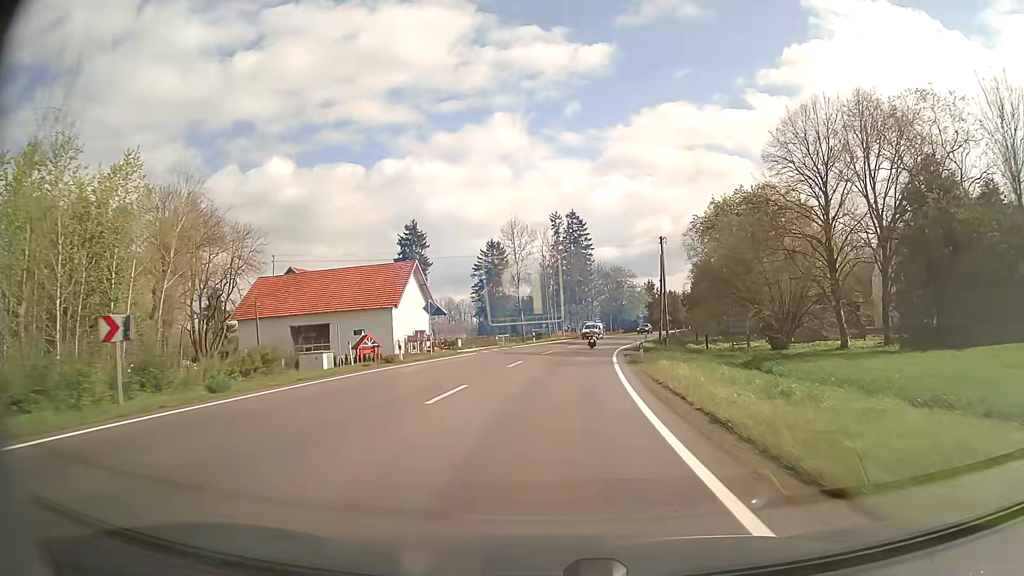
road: secondary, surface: asphalt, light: Day
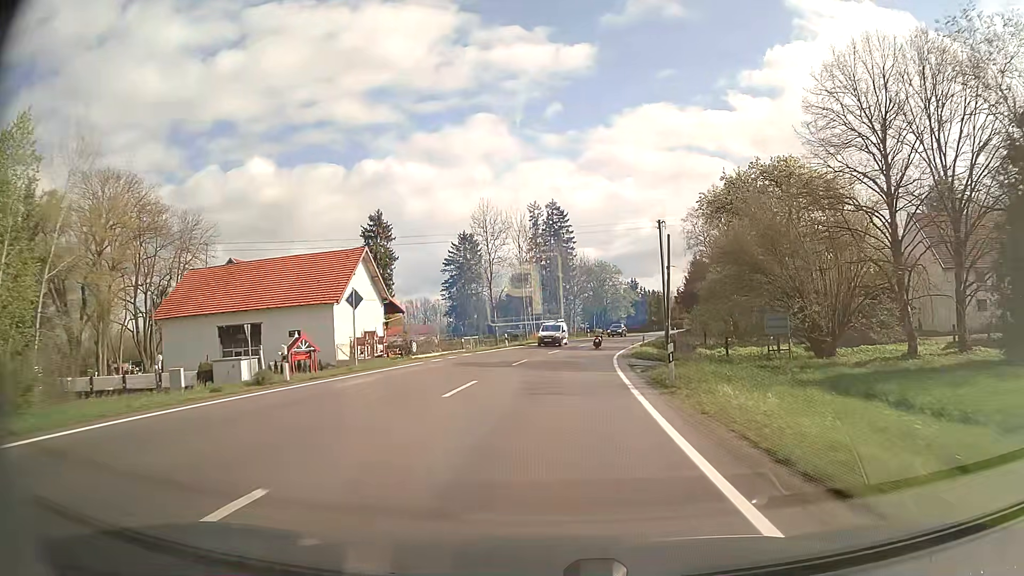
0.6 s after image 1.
(+0.2, +10.7) m; +2°
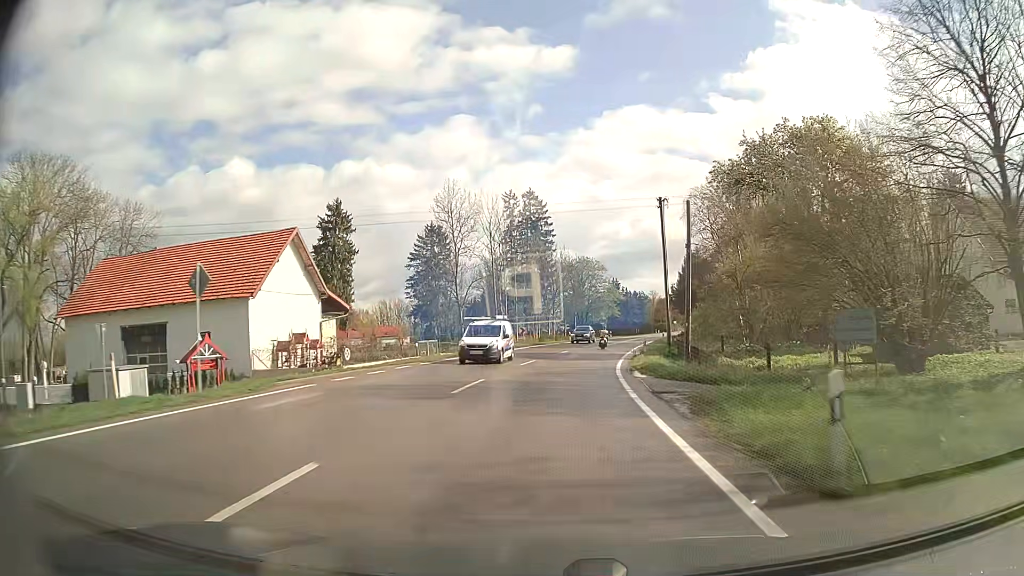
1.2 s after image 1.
(+0.2, +10.7) m; +2°
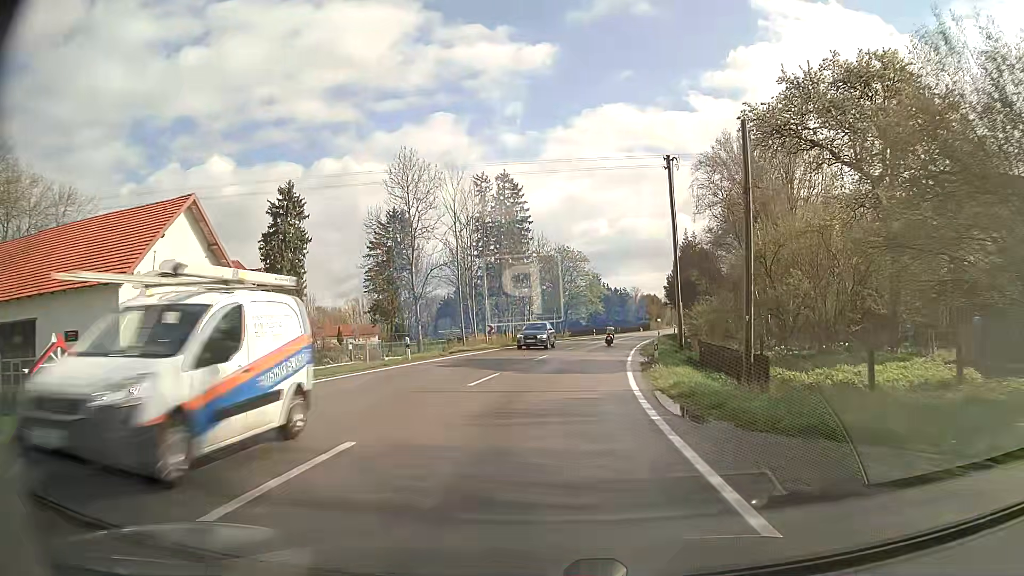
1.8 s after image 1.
(+0.2, +10.7) m; +2°
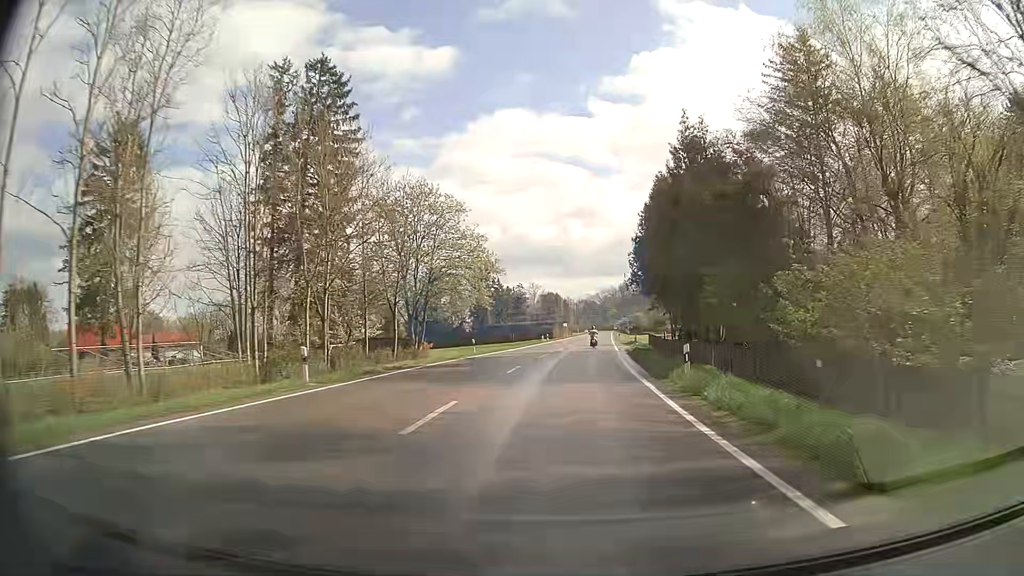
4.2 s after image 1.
(+3.3, +42.8) m; +9°
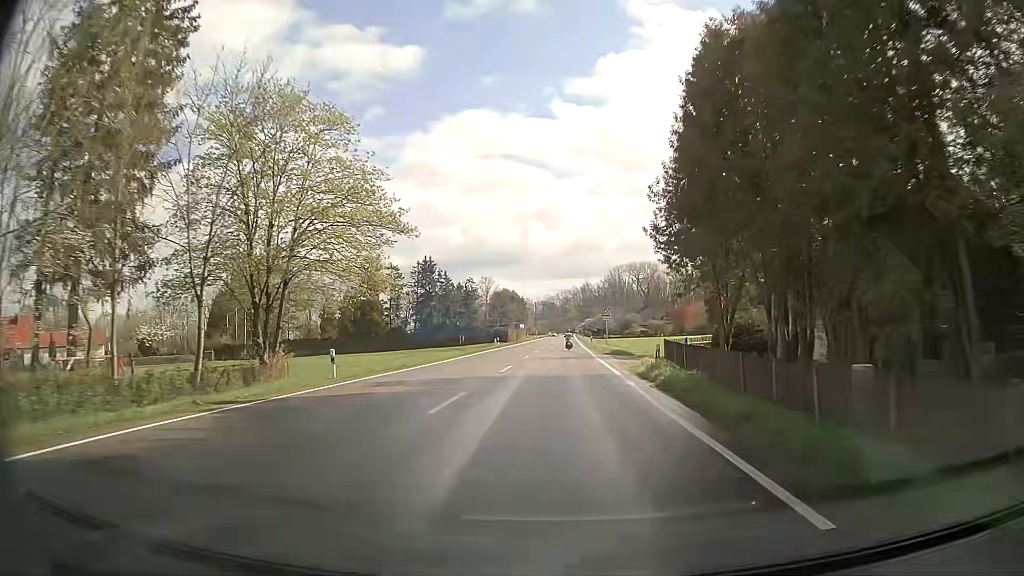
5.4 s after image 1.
(+0.7, +21.5) m; +3°
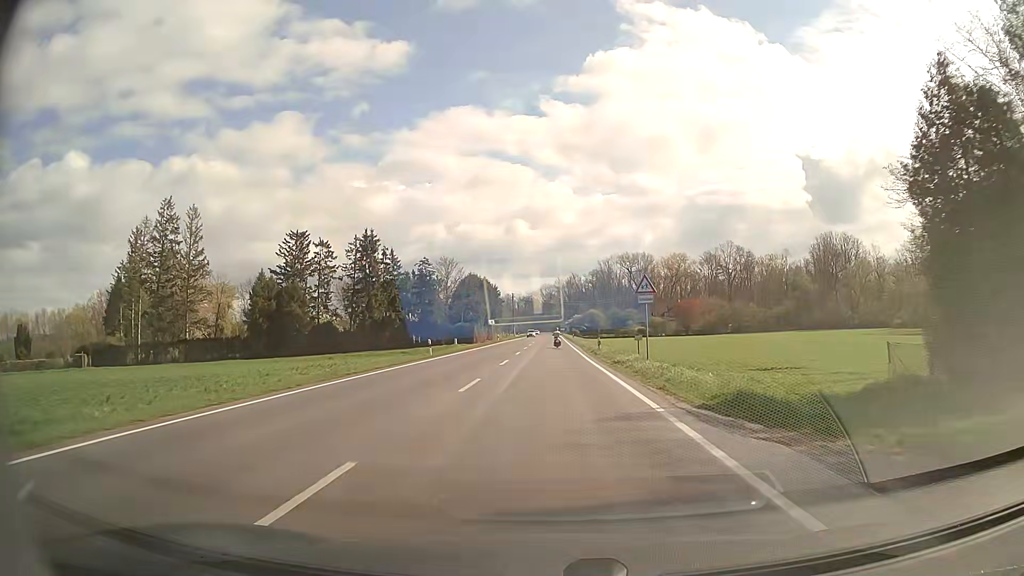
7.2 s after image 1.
(+0.6, +32.3) m; +1°
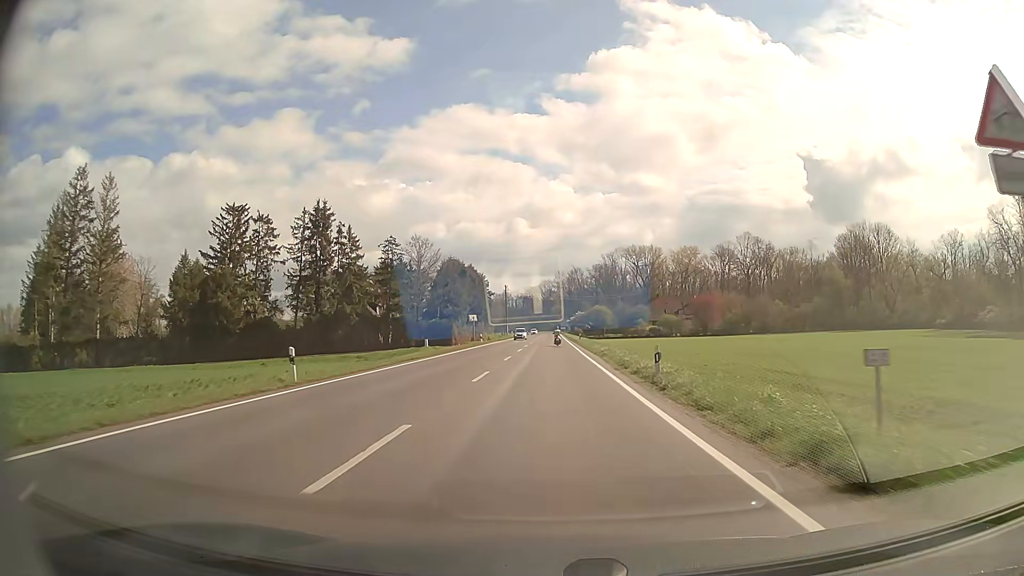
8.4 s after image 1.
(+0.1, +21.6) m; 0°
(0, +10) (0, +20) (0, +30) (0, +40) (0, +50) (0, +60) (0, +70) (0, +80) (0, +90) (0, +100) m
